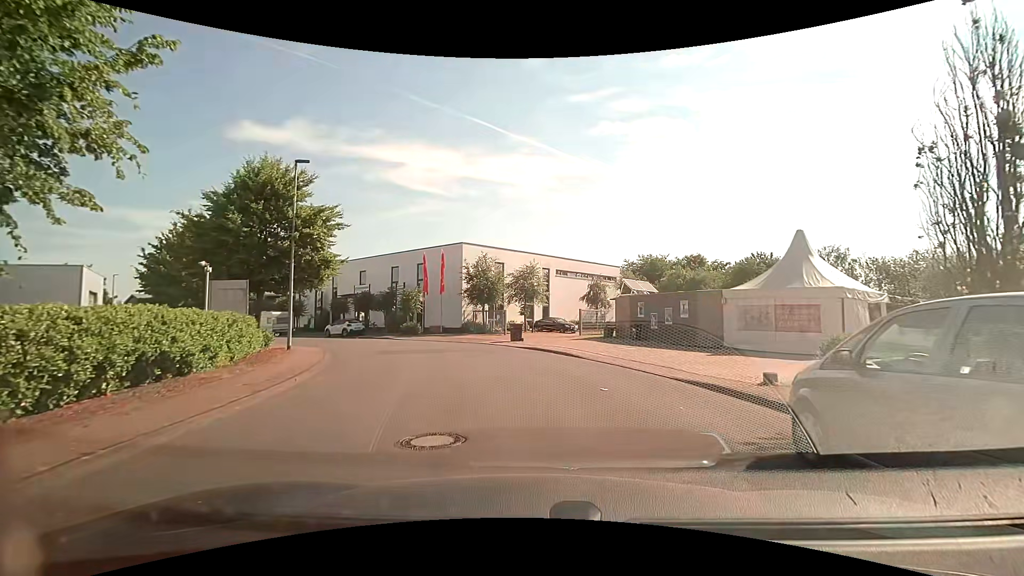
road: unclassified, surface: asphalt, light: Day
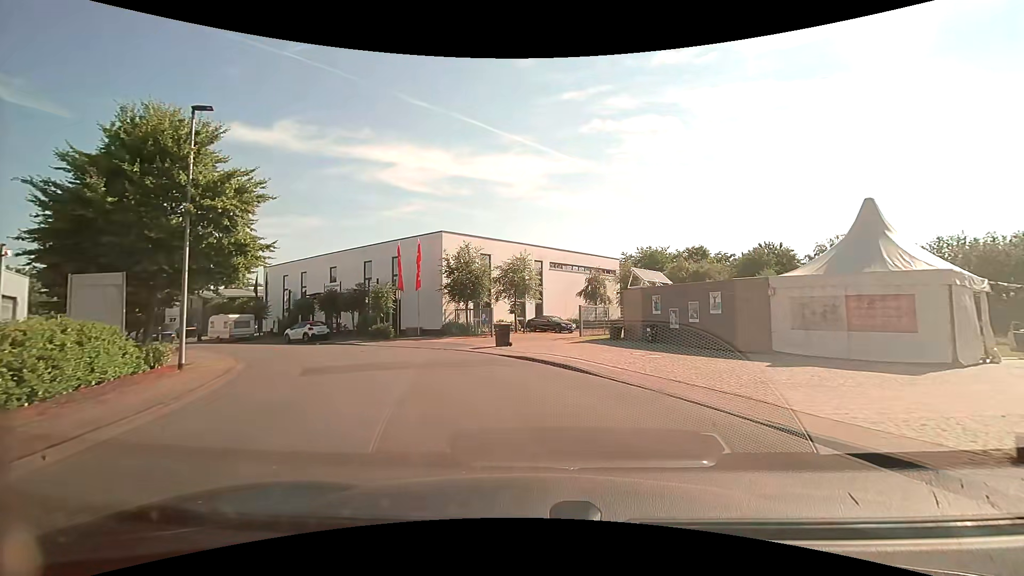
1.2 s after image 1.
(+0.1, +5.7) m; +2°
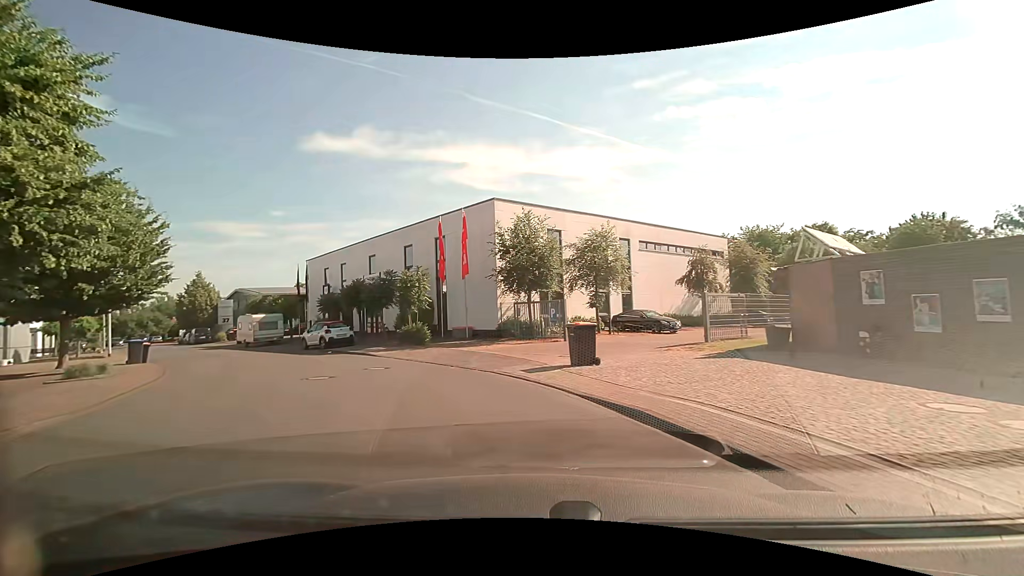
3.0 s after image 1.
(-0.6, +9.9) m; -9°
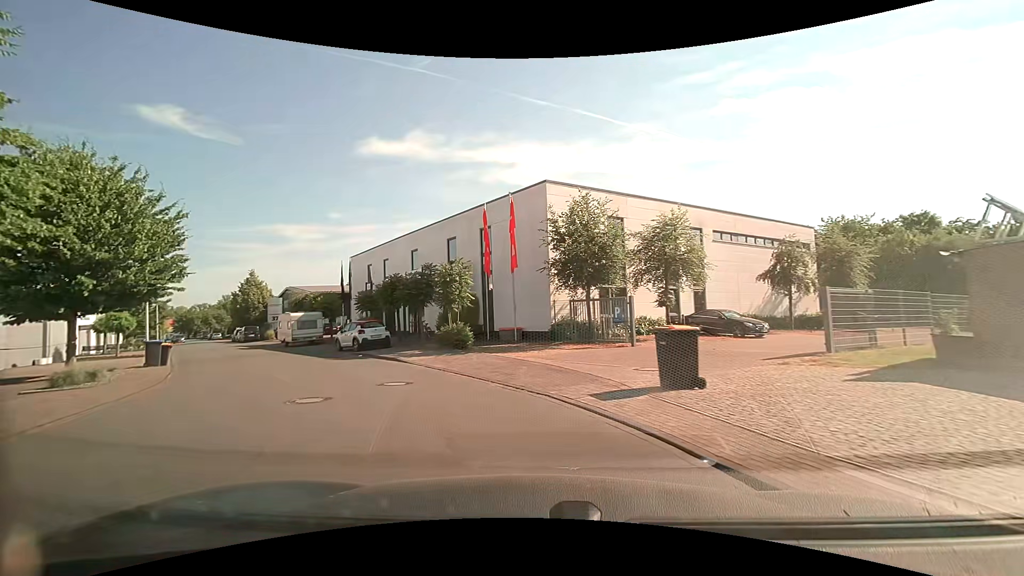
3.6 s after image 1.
(-0.2, +3.5) m; -6°
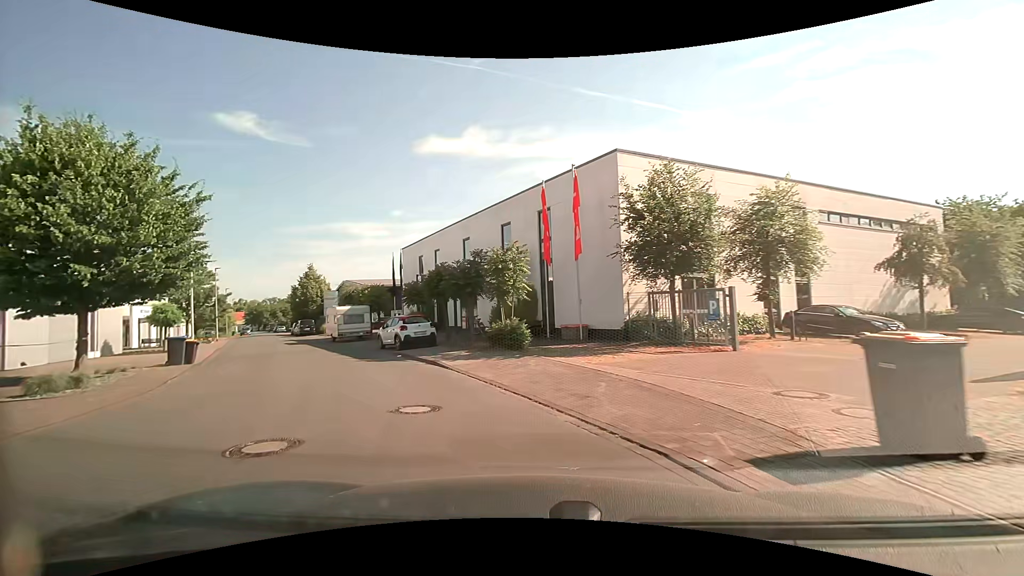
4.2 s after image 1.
(-0.2, +3.6) m; -7°
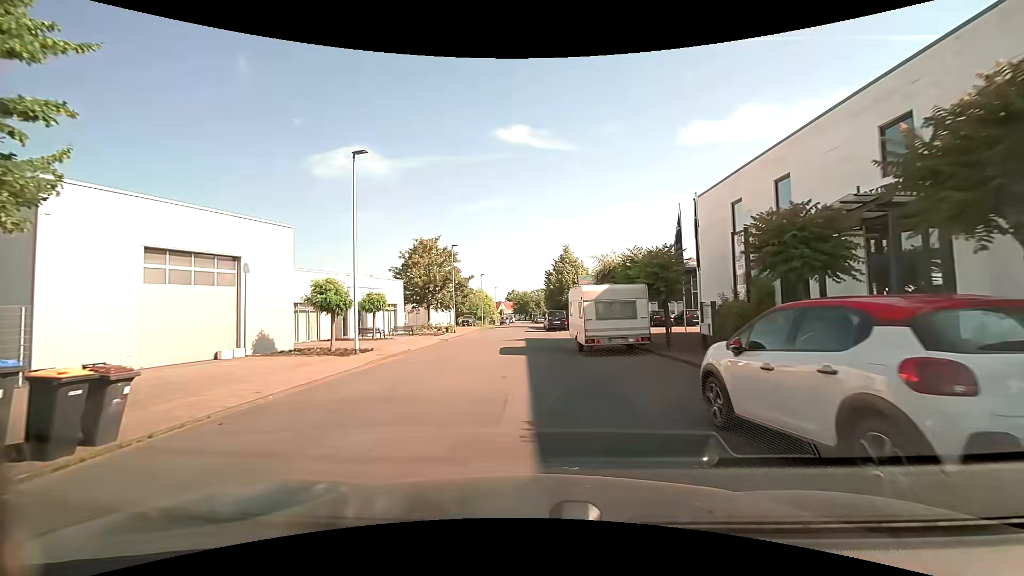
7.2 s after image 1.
(-5.1, +17.2) m; -30°
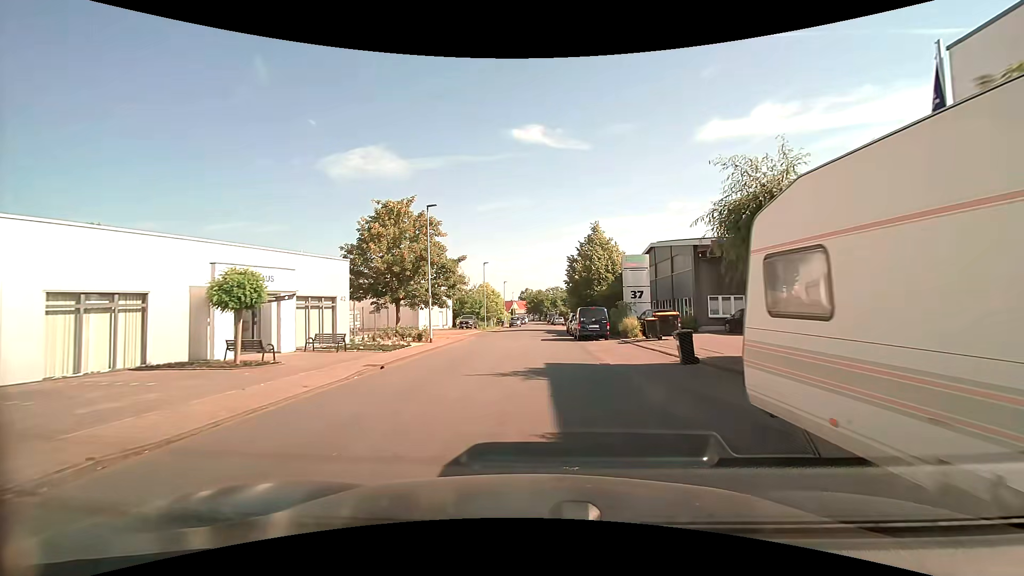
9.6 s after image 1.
(-0.4, +16.5) m; -1°
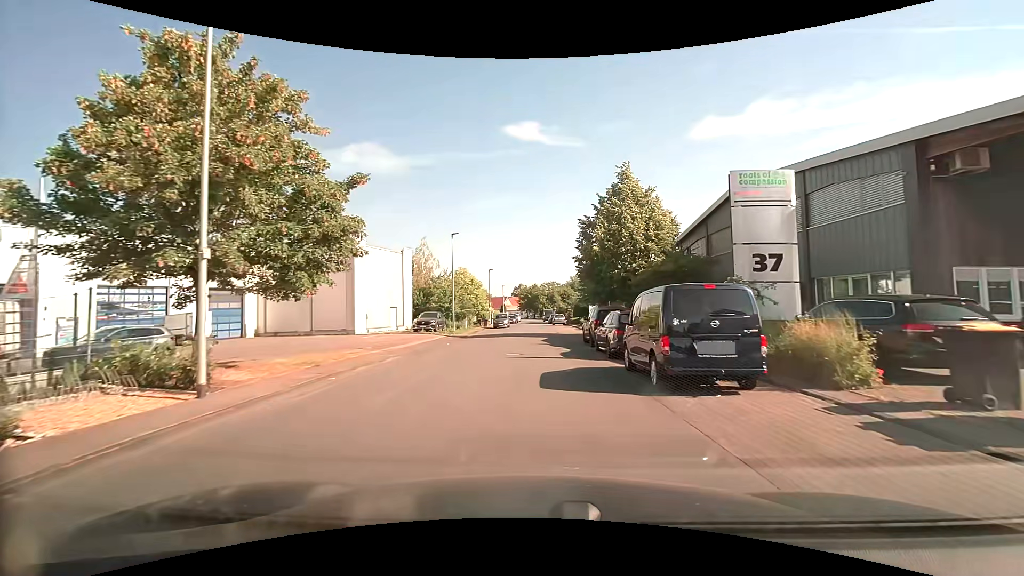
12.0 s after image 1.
(+0.1, +19.1) m; 0°
(0, +10) (0, +20) (0, +30) (0, +40) (0, +50) (0, +60) (0, +70) (0, +80) (0, +90) (0, +100) m
